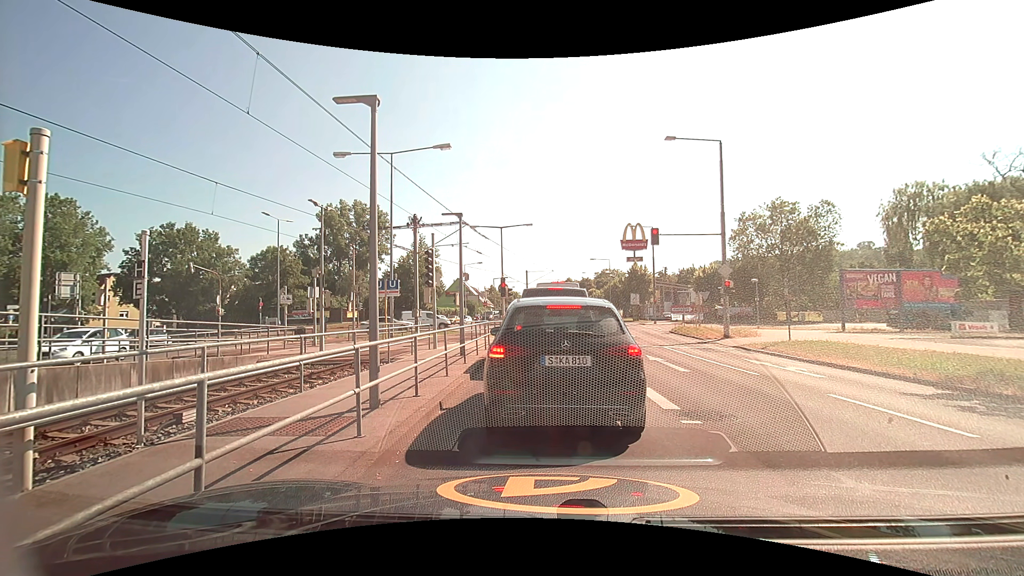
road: secondary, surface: asphalt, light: Day
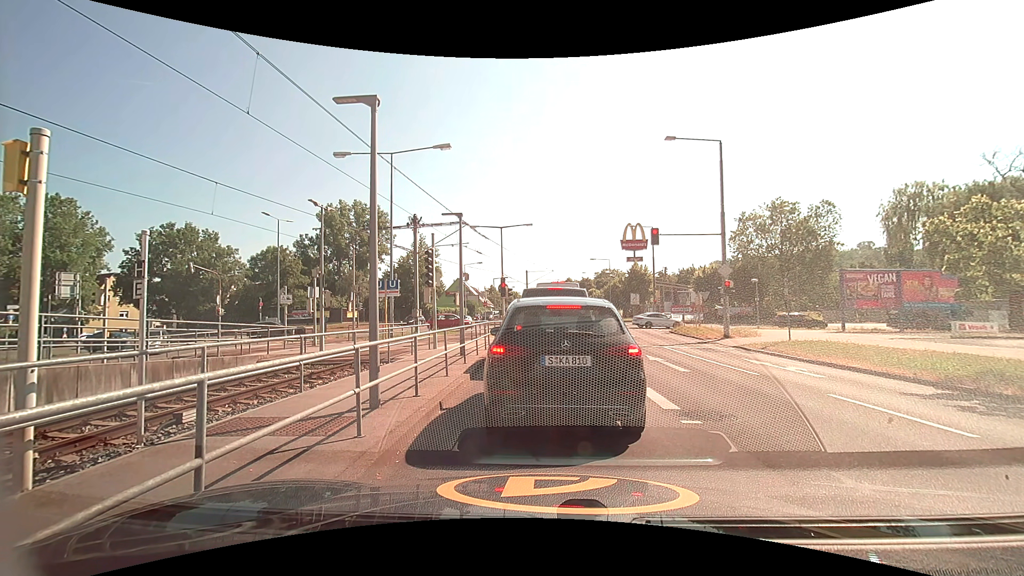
(0.0, 0.0) m; 0°
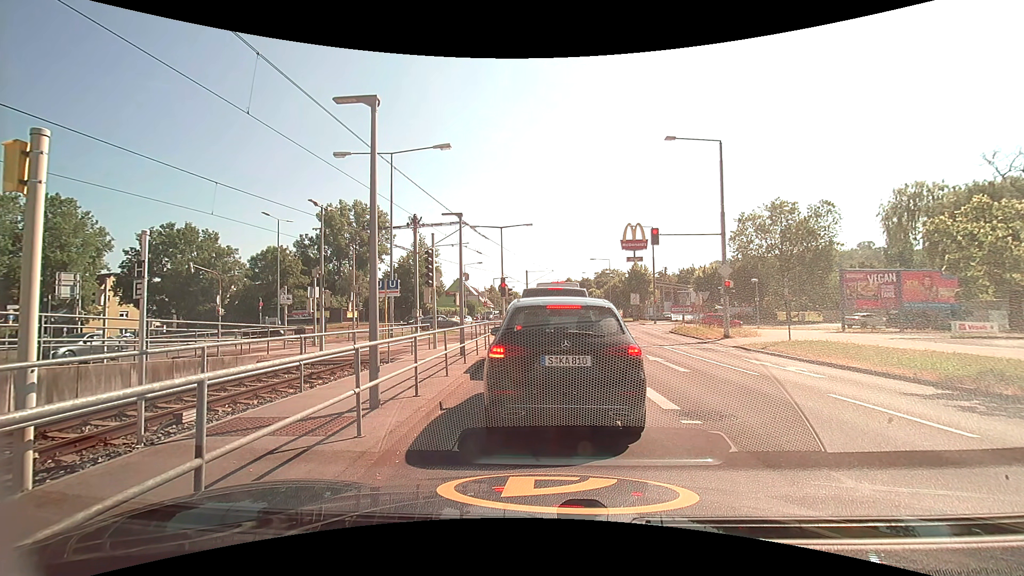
(0.0, 0.0) m; 0°
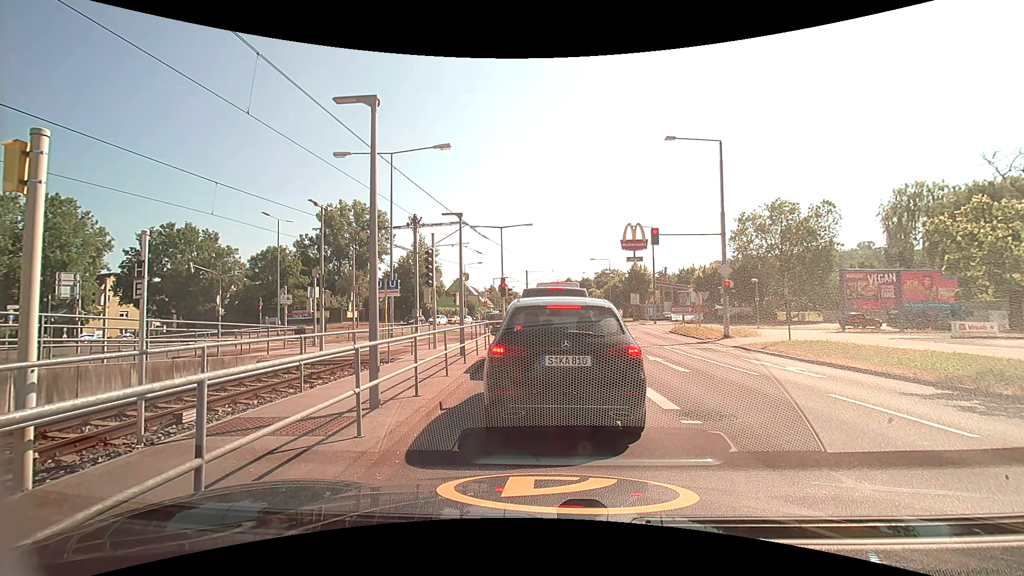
(0.0, 0.0) m; 0°
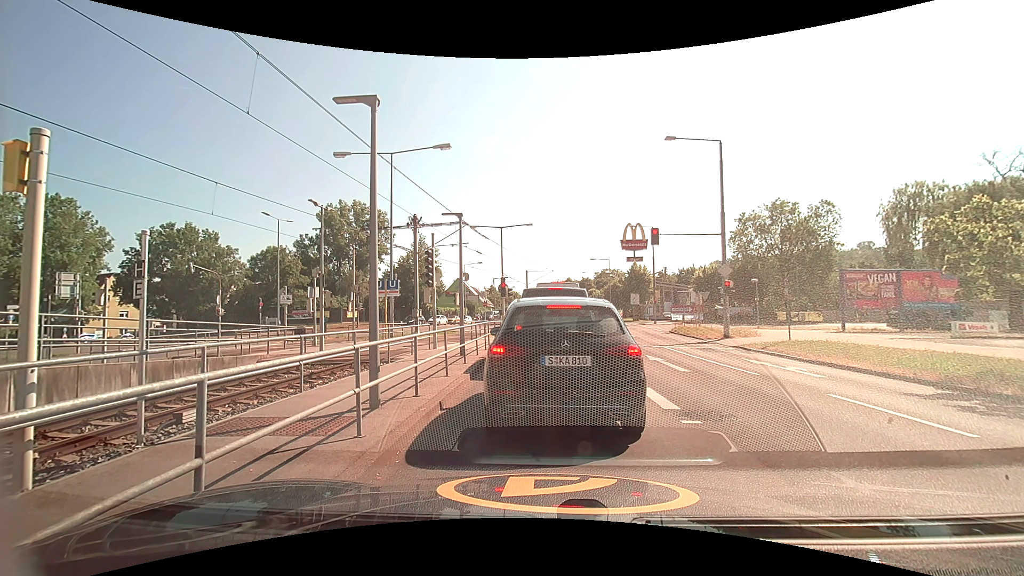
(0.0, 0.0) m; 0°
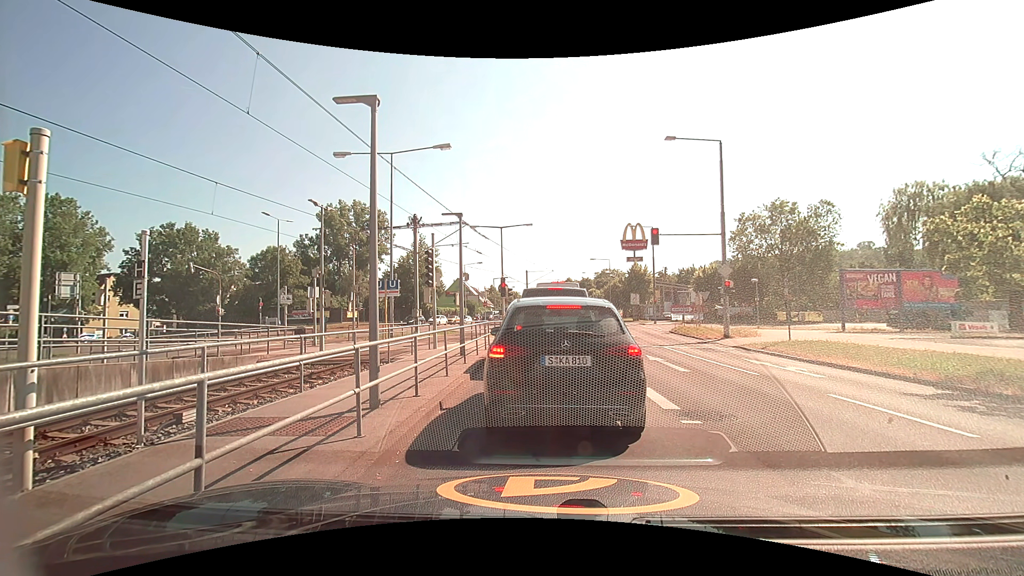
(0.0, 0.0) m; 0°
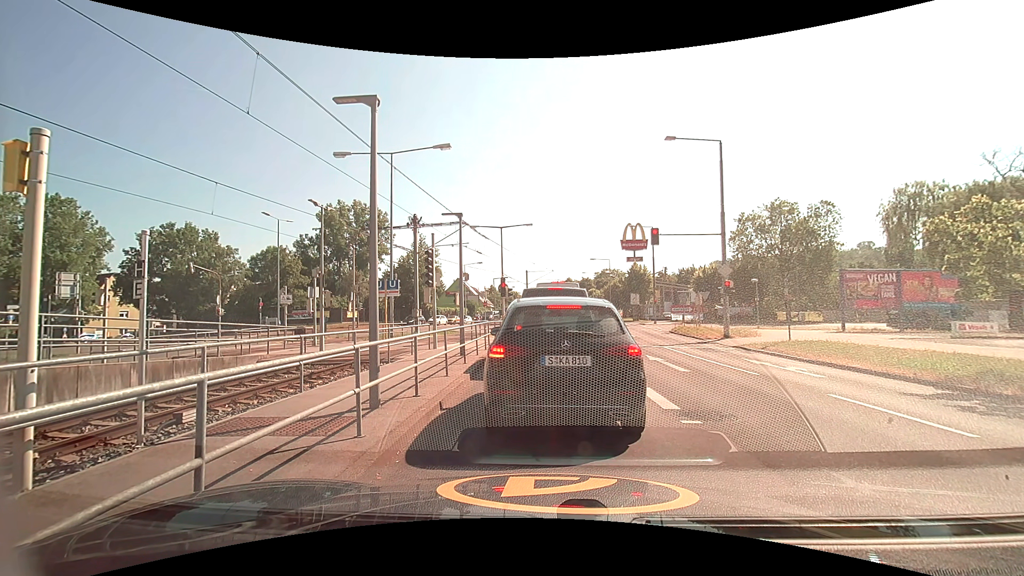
(0.0, 0.0) m; 0°
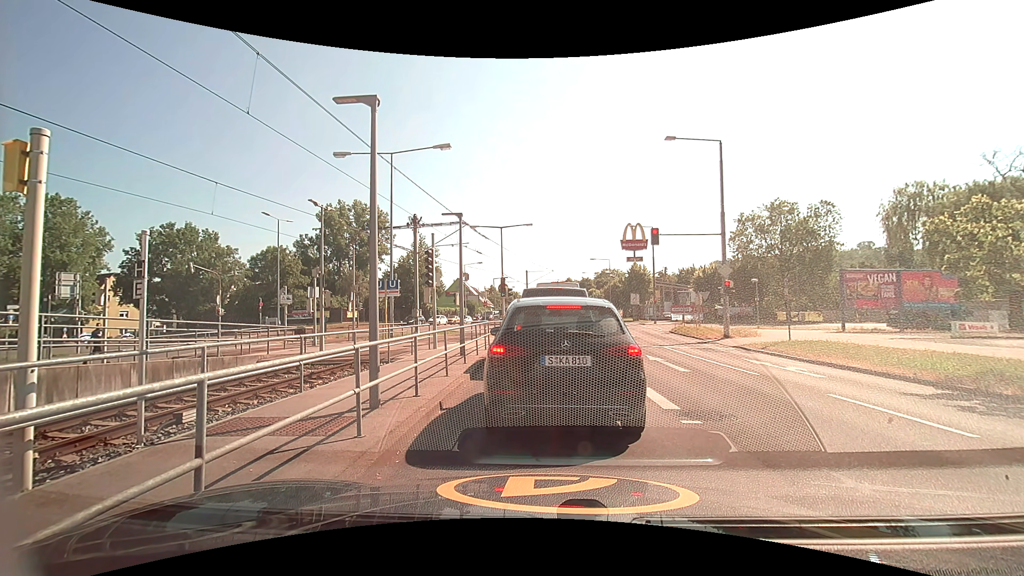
(0.0, 0.0) m; 0°
(0, +10) (0, +20) (+1, +30) (-1, +40) (-8, +47) (-17, +52) (-26, +53) (-36, +53) (-46, +56) (-53, +62) m
